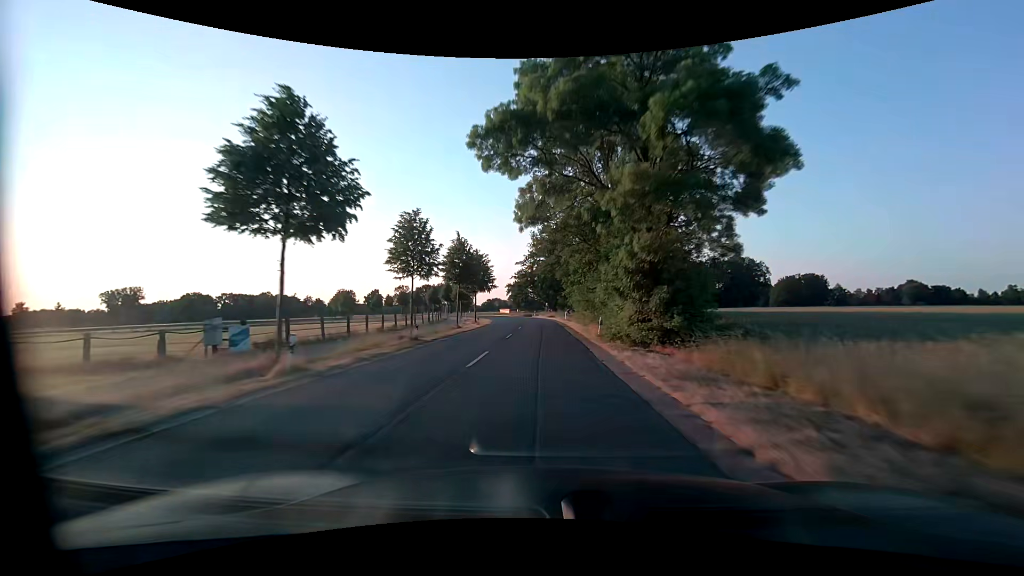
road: secondary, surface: asphalt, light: Day
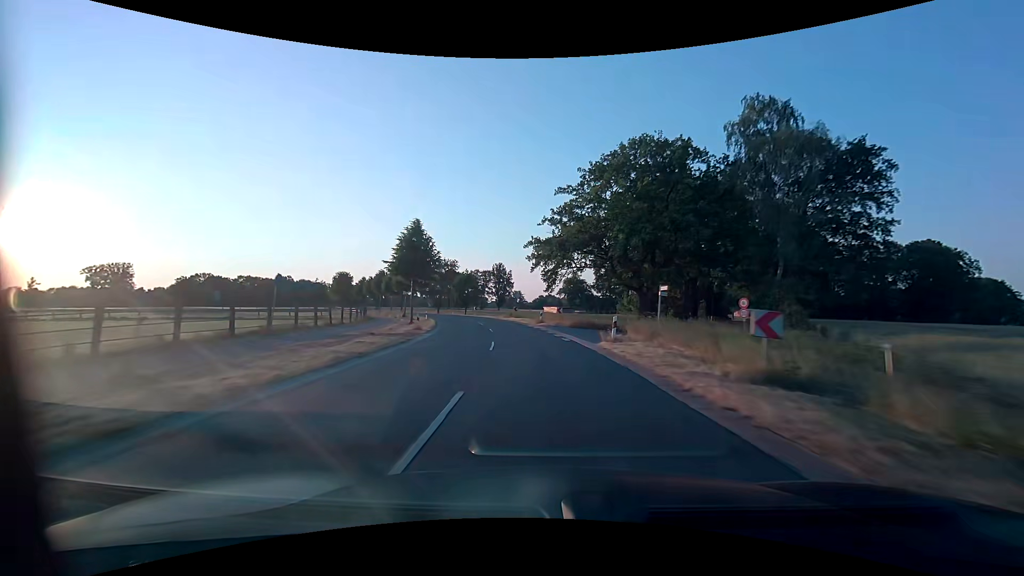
(-1.9, +68.1) m; -6°
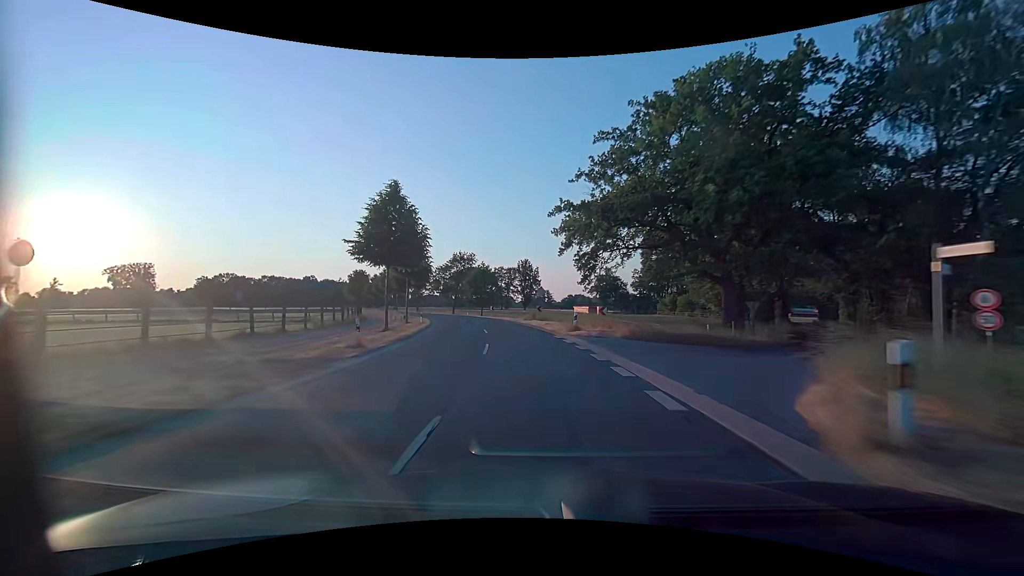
(-0.4, +13.8) m; -3°
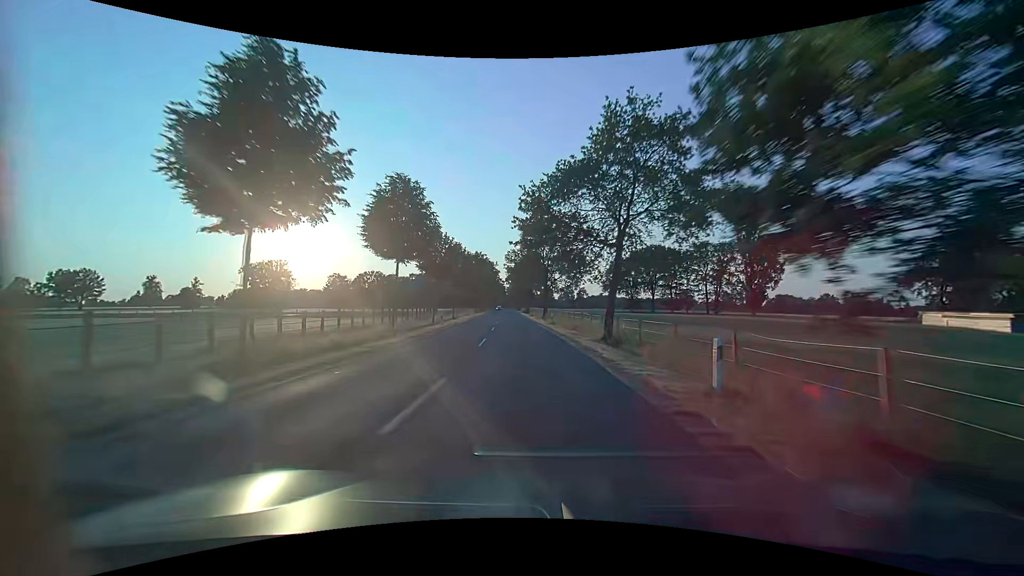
(-11.5, +68.1) m; -19°
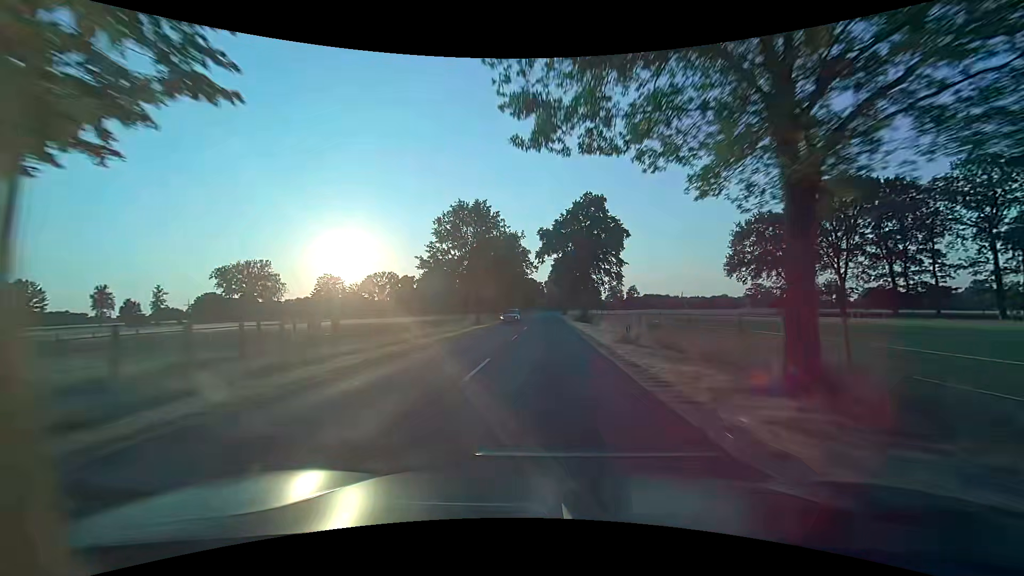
(-4.1, +56.2) m; -5°
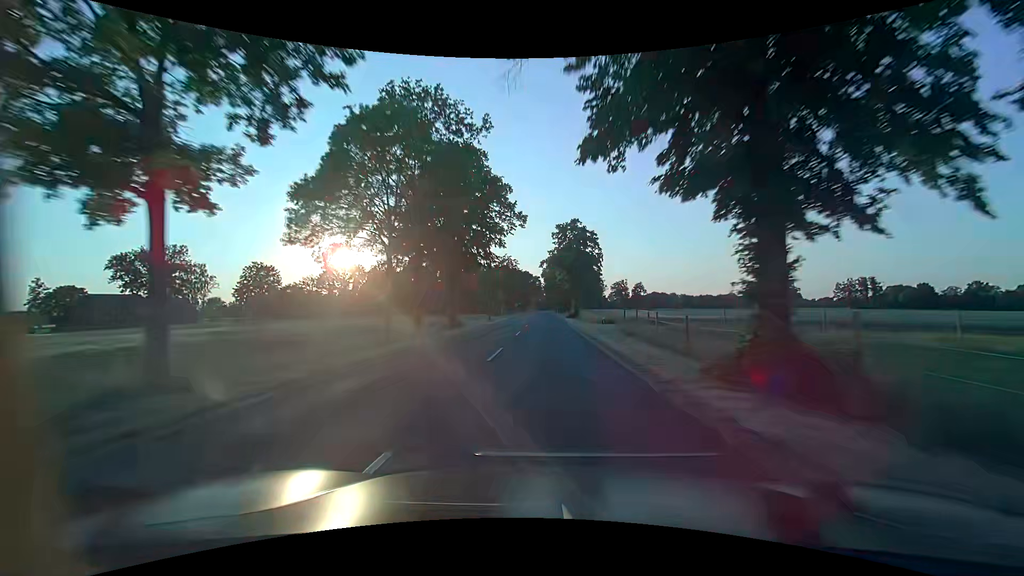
(0.0, +45.0) m; 0°
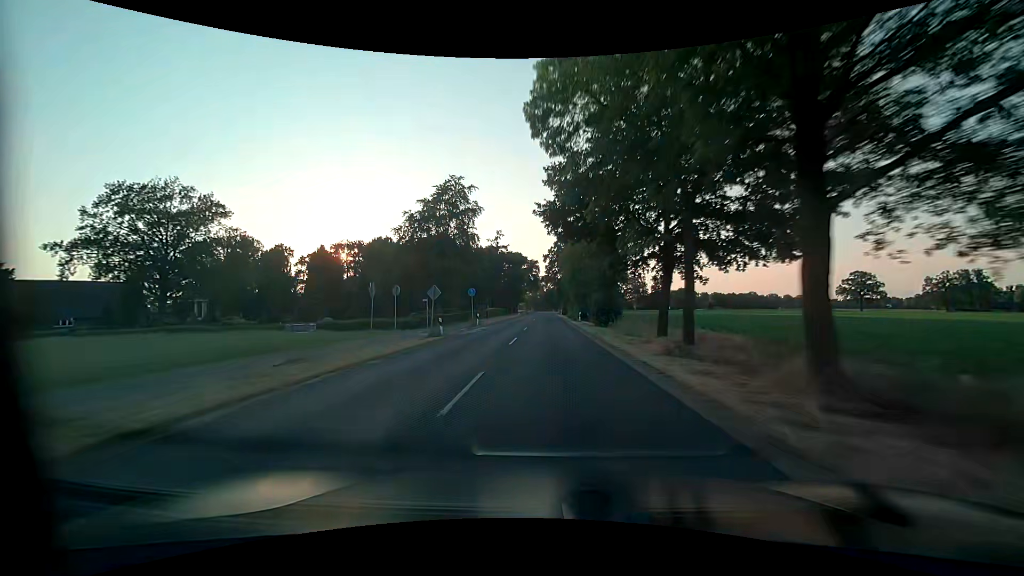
(-0.2, +78.9) m; 0°
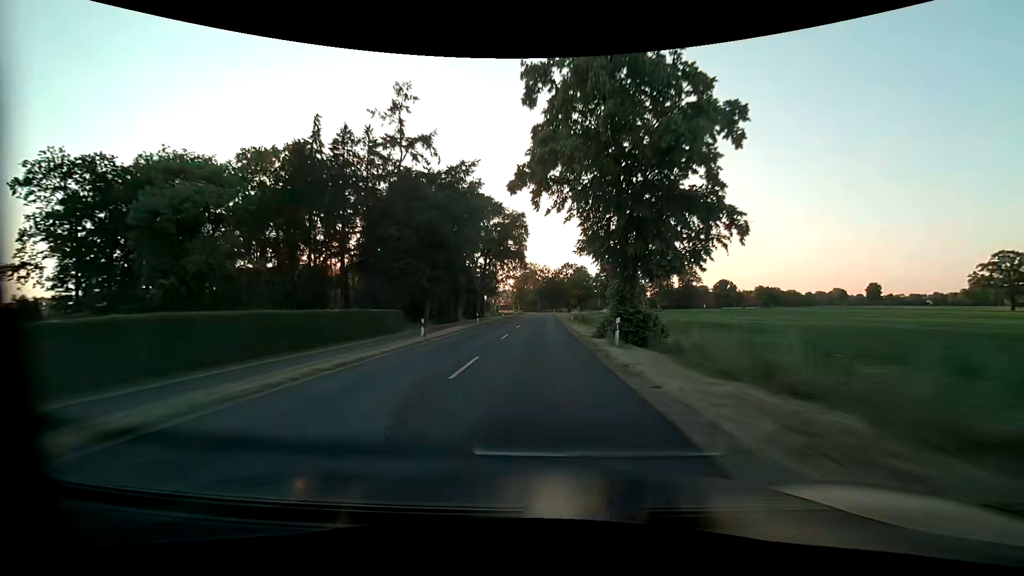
(+0.5, +80.9) m; 0°
(0, +10) (0, +20) (0, +30) (0, +40) (0, +50) (0, +60) (0, +70) (0, +80) (0, +90) (+1, +100) m
